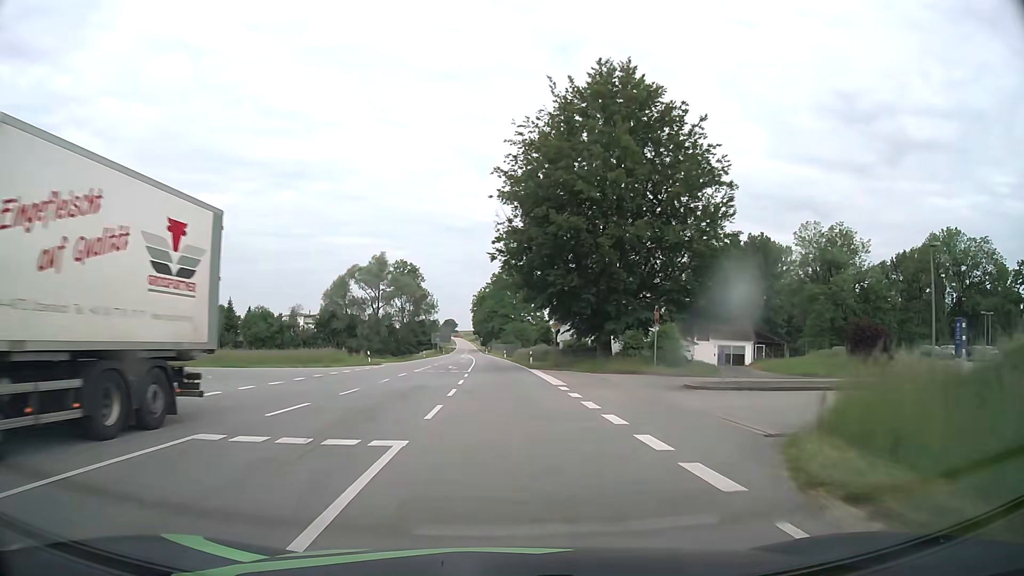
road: secondary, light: Day
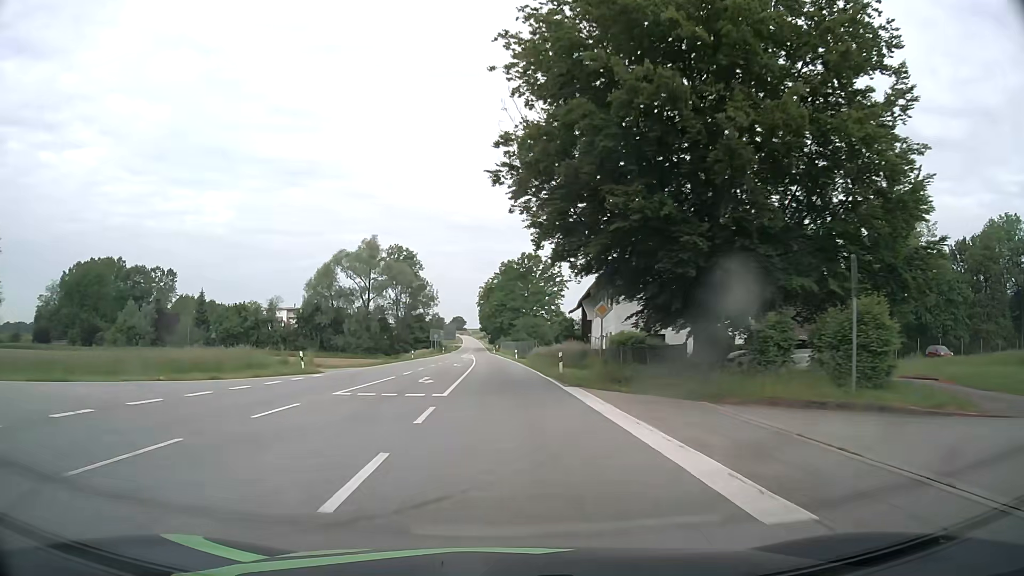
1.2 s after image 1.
(-0.2, +19.3) m; -1°
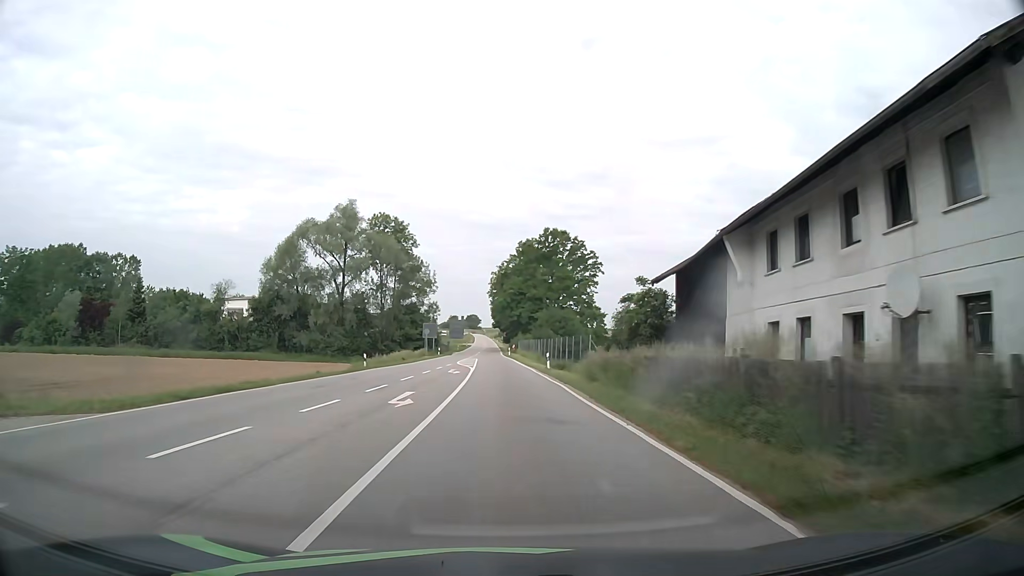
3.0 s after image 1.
(-0.4, +30.1) m; -1°
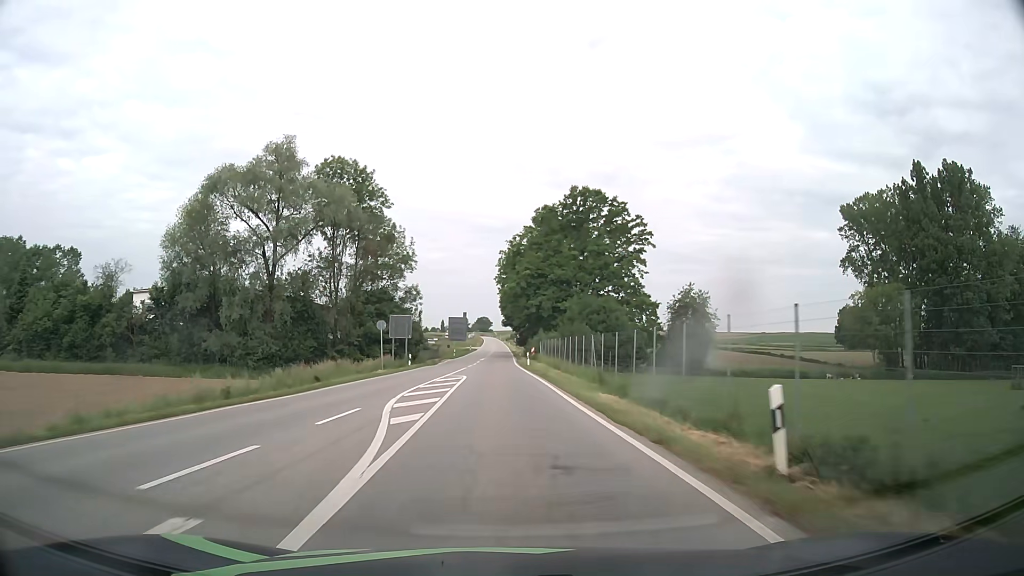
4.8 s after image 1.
(-0.3, +31.4) m; -1°
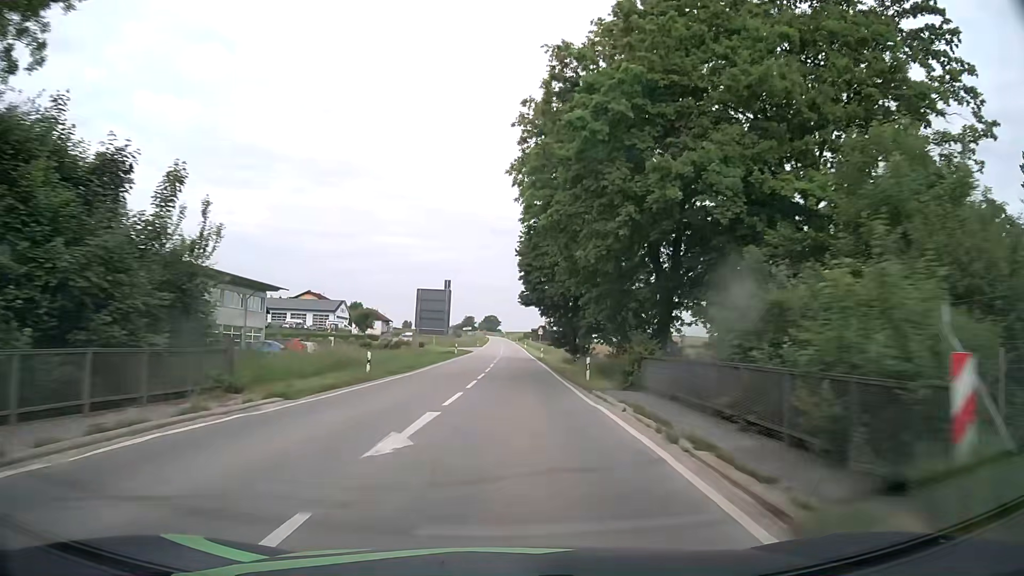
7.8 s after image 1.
(-0.8, +57.2) m; 0°
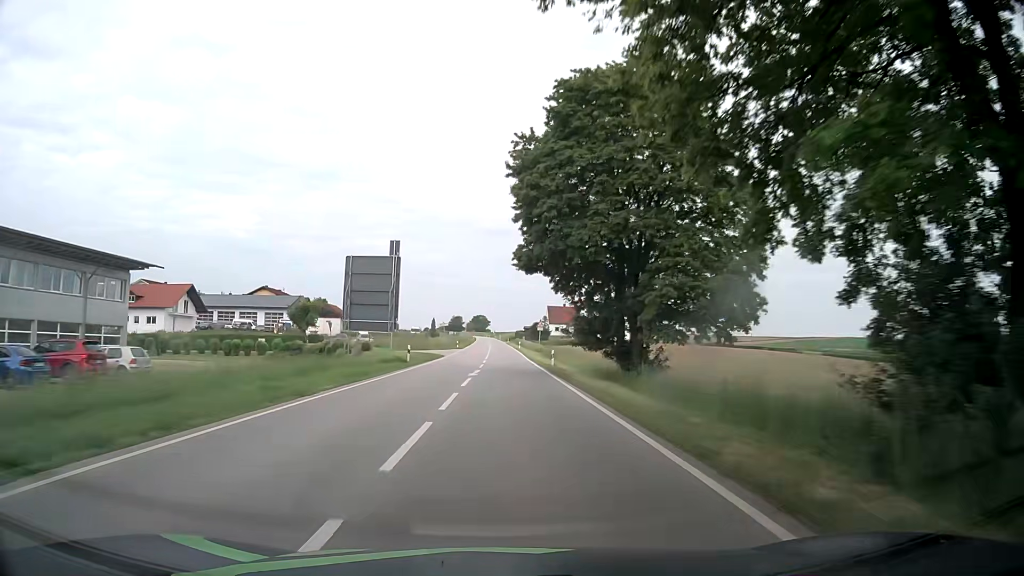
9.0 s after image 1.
(0.0, +24.9) m; 0°
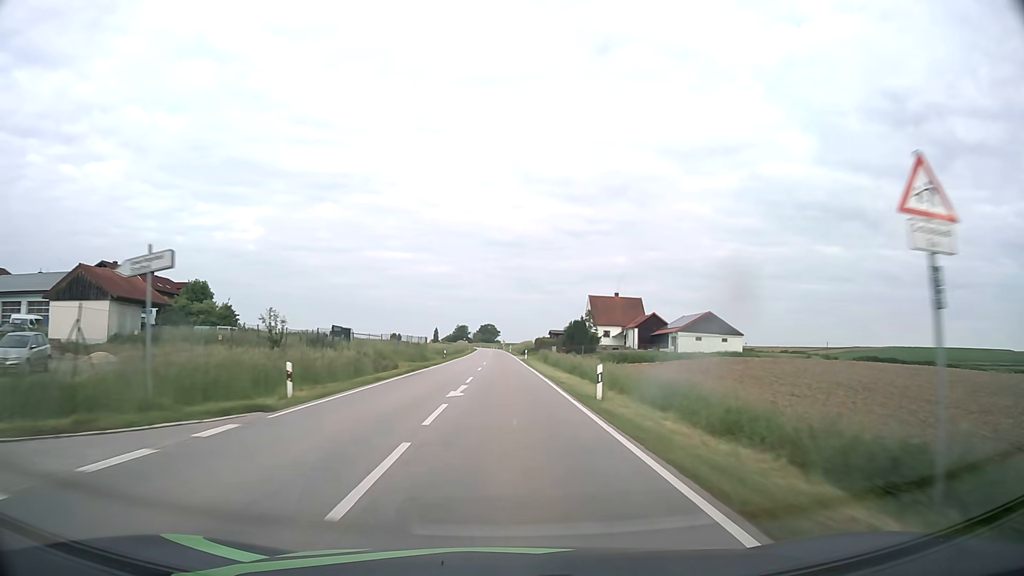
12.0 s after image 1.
(-0.2, +66.7) m; -1°
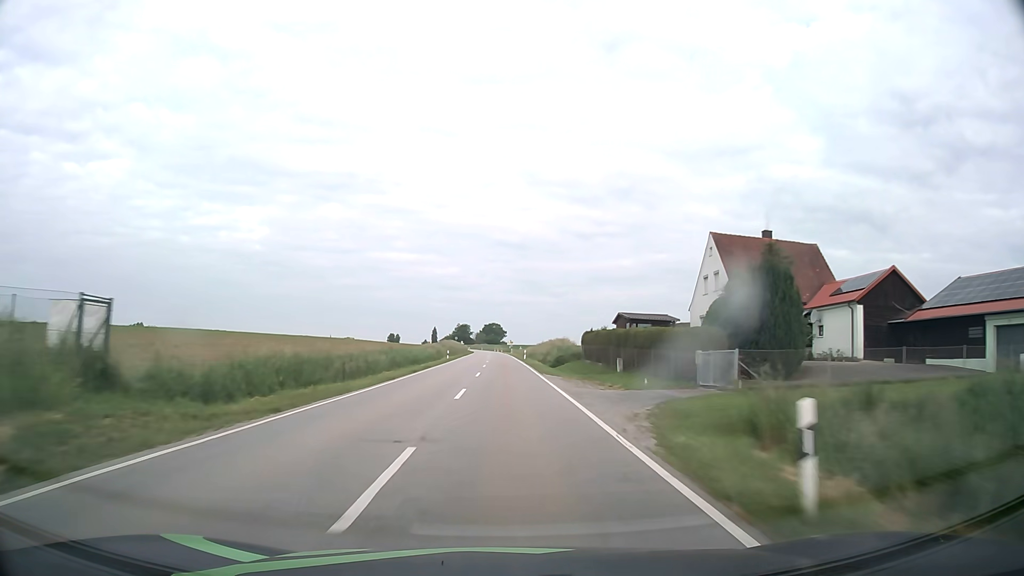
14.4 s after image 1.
(-0.5, +57.7) m; -1°
(0, +10) (0, +20) (0, +30) (0, +40) (0, +50) (0, +60) (0, +70) (-1, +80) (-1, +90) (-1, +100) m
